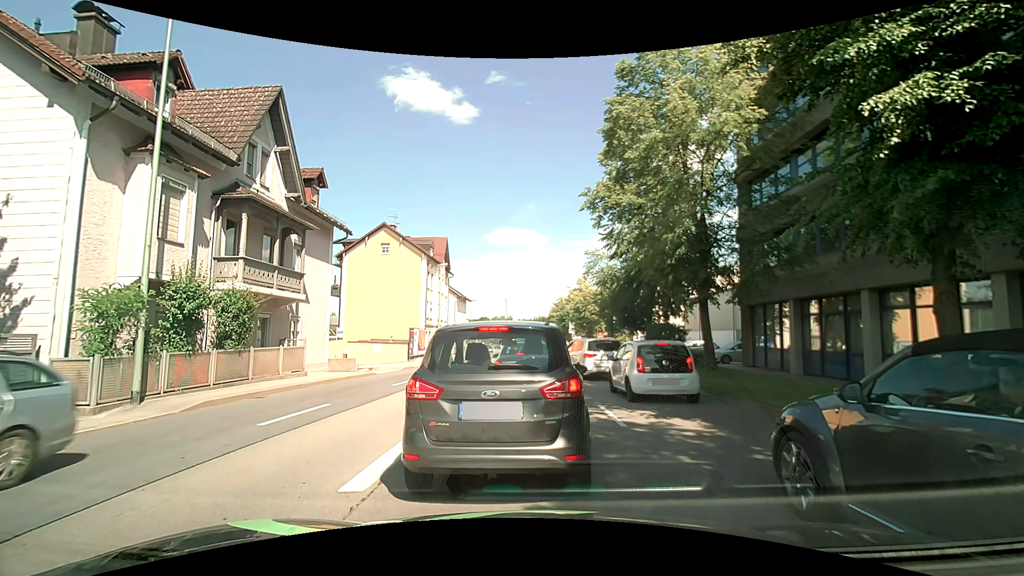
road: primary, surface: asphalt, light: Day
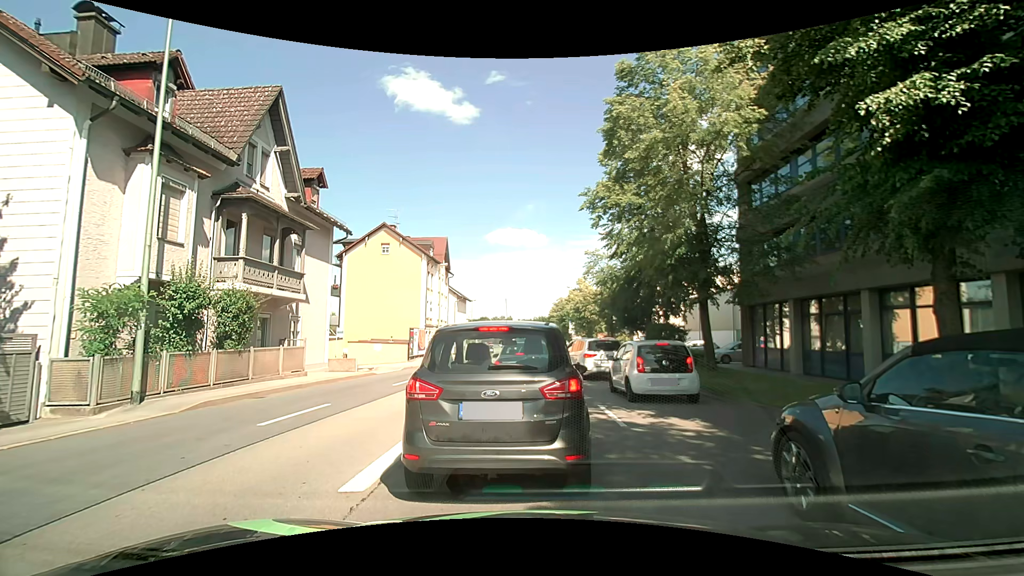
(0.0, 0.0) m; 0°
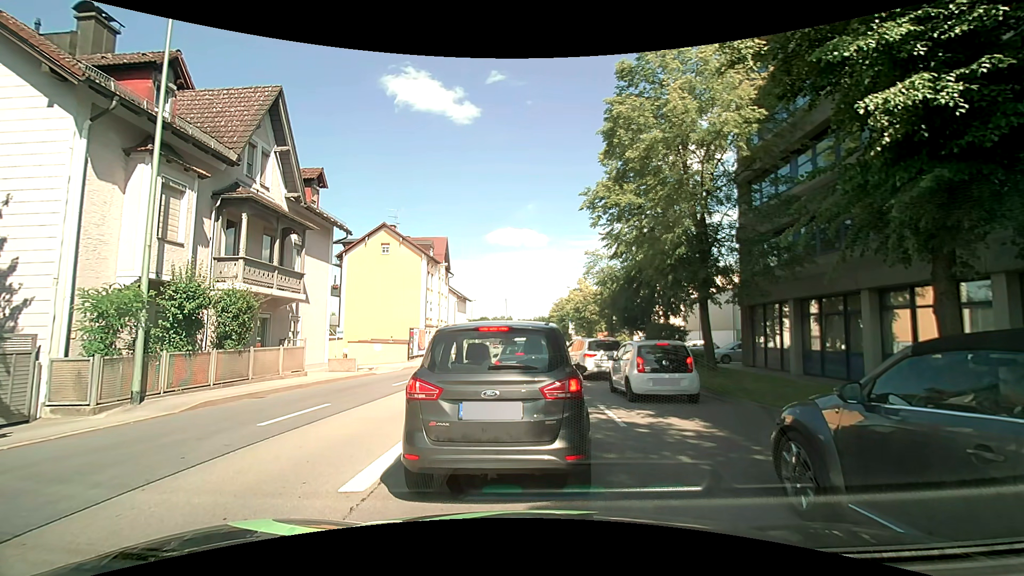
(0.0, 0.0) m; 0°
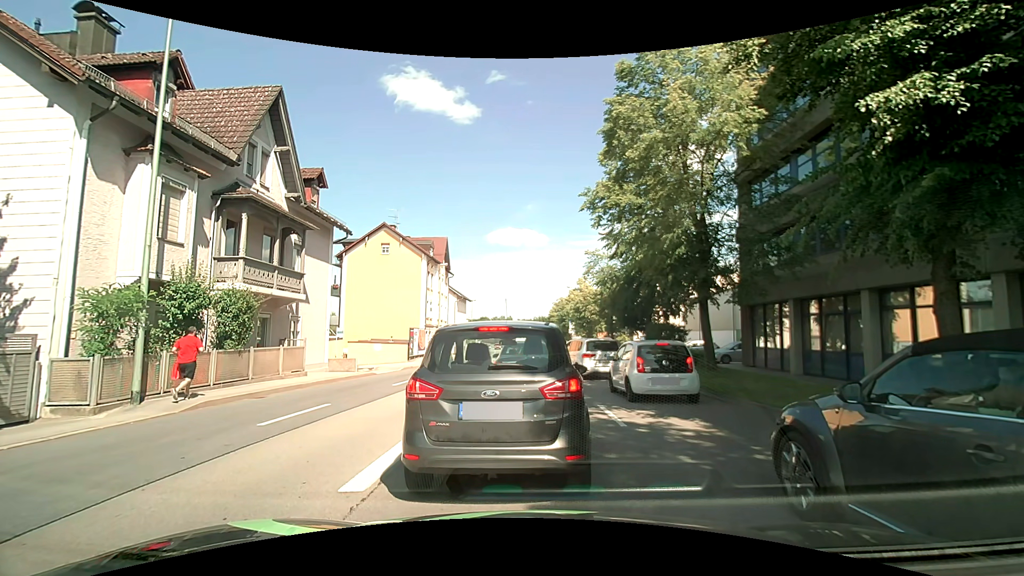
(0.0, 0.0) m; 0°
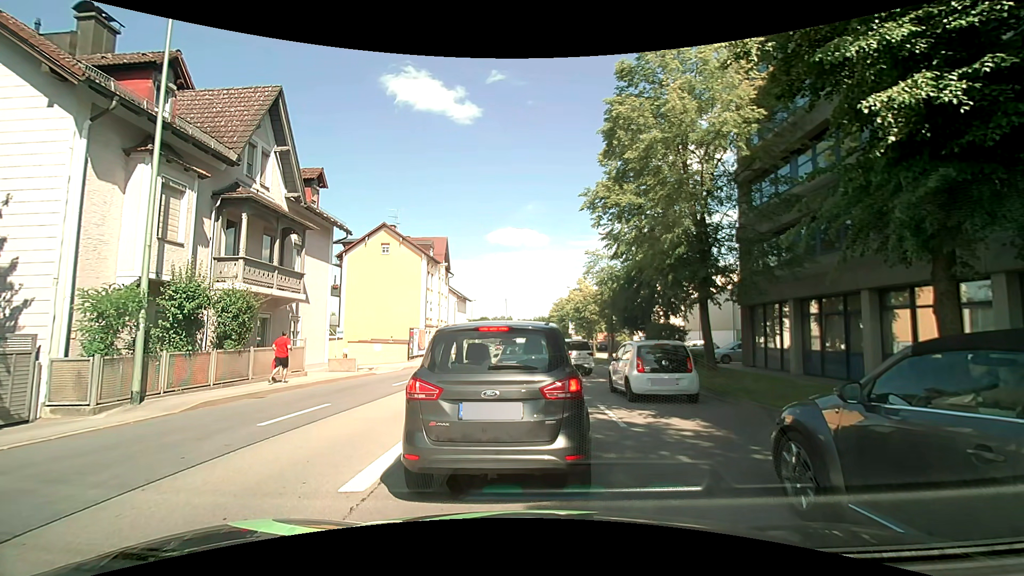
(0.0, 0.0) m; 0°
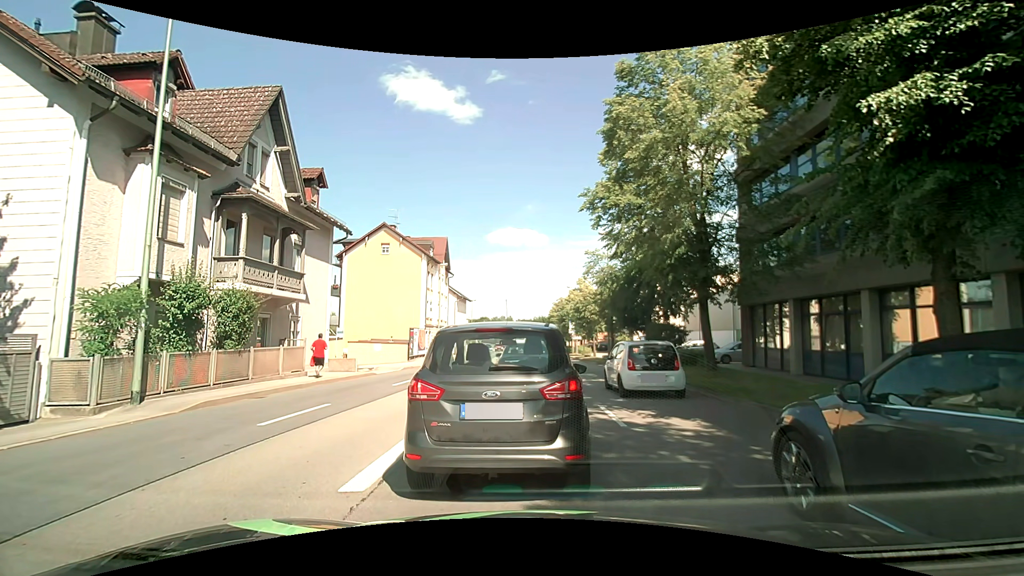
(0.0, 0.0) m; 0°
